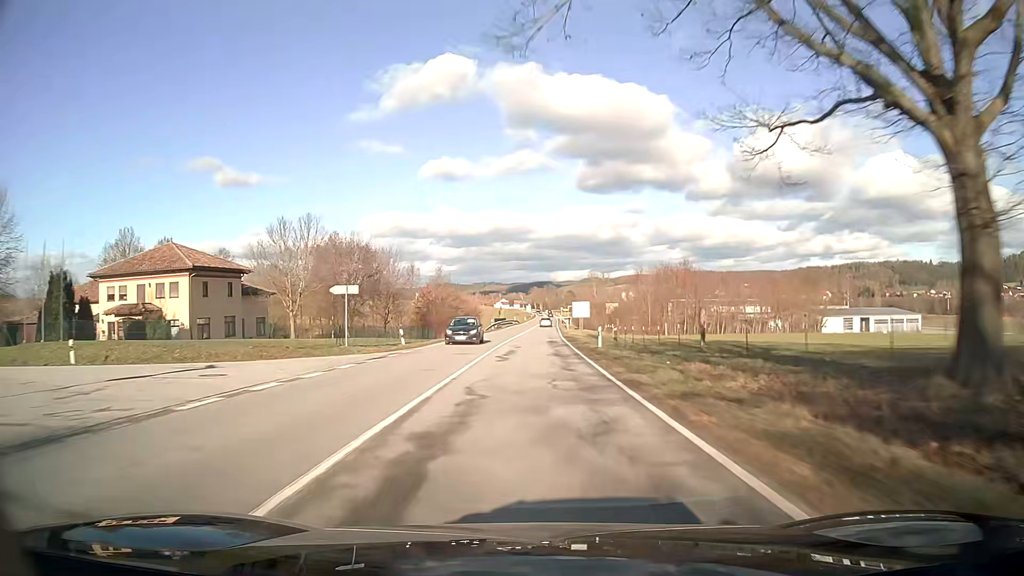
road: secondary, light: Day
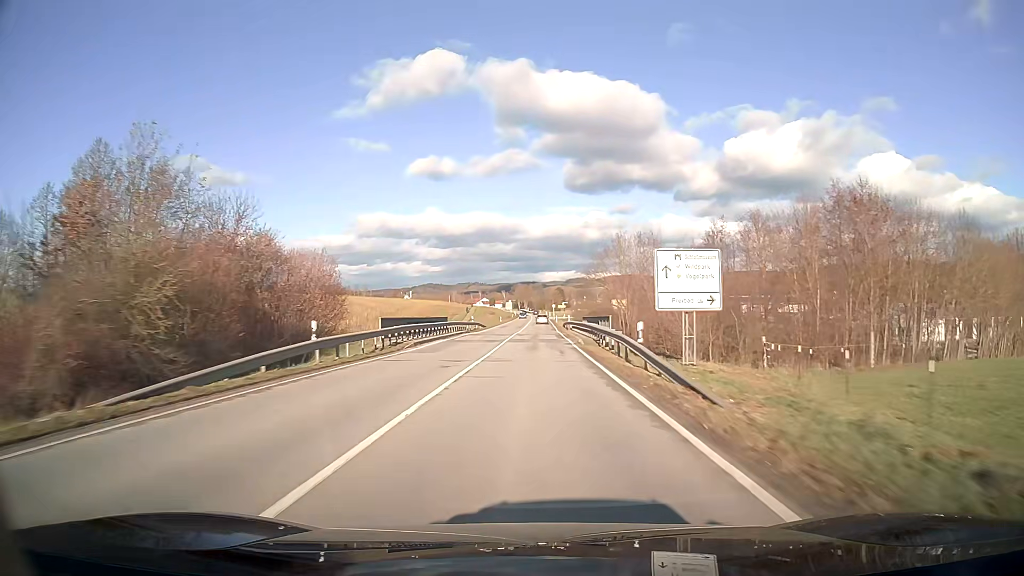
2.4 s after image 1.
(+0.7, +63.5) m; +1°
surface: asphalt
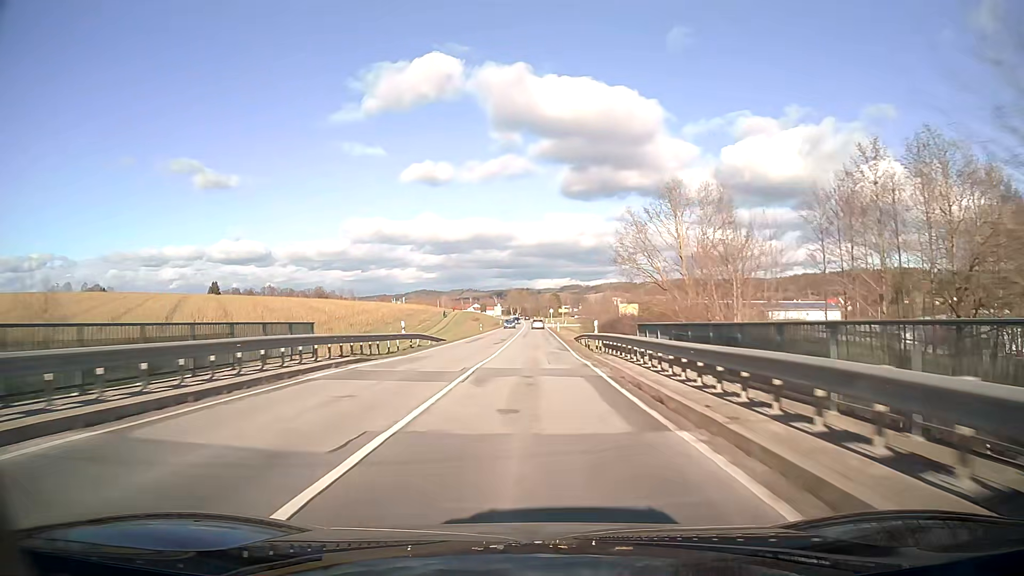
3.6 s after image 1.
(+0.1, +31.7) m; 0°
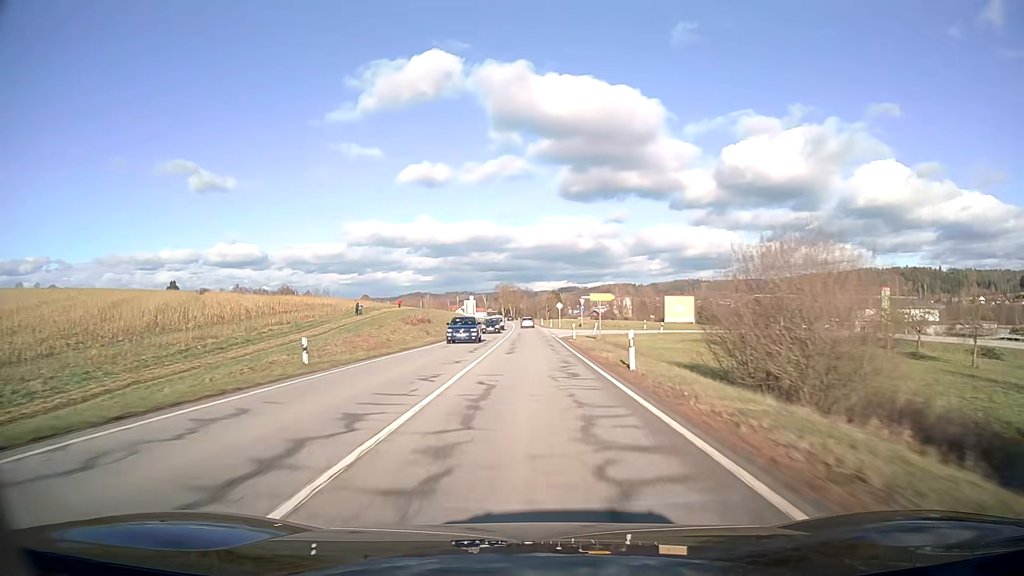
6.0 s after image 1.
(+0.3, +63.2) m; 0°
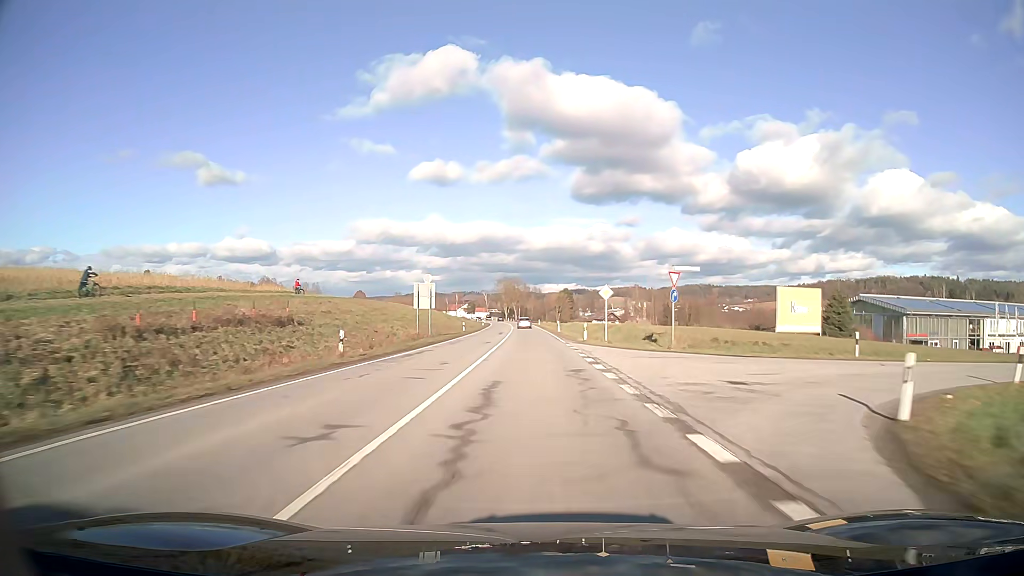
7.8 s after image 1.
(-0.3, +47.3) m; -1°
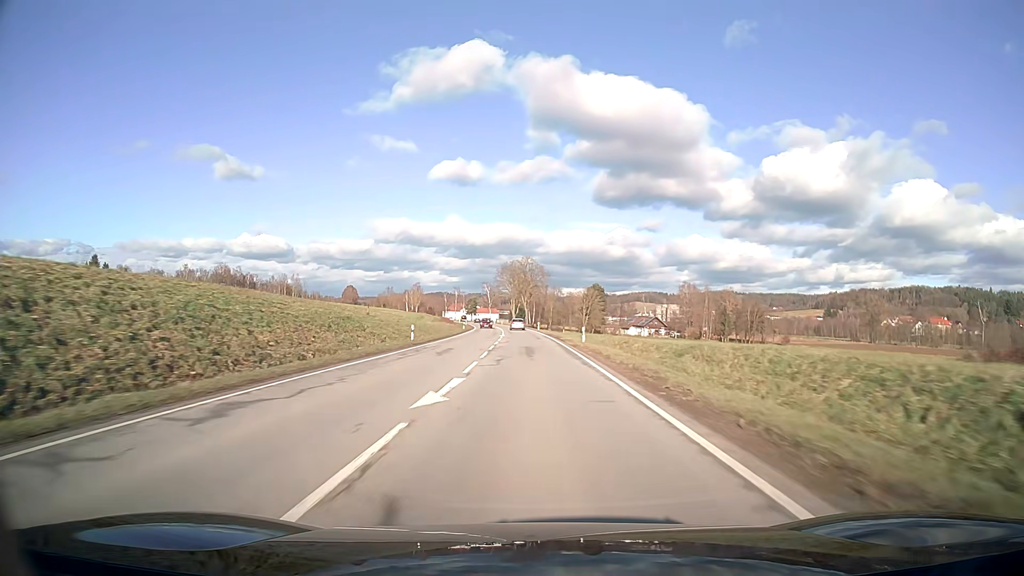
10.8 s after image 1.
(-0.8, +78.9) m; -1°
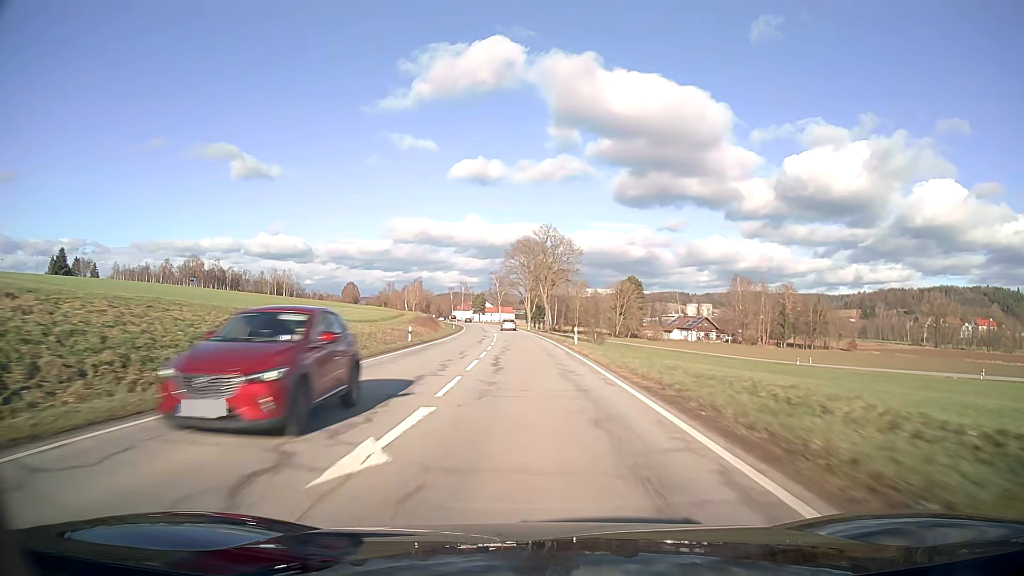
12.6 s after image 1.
(-0.6, +47.3) m; -2°
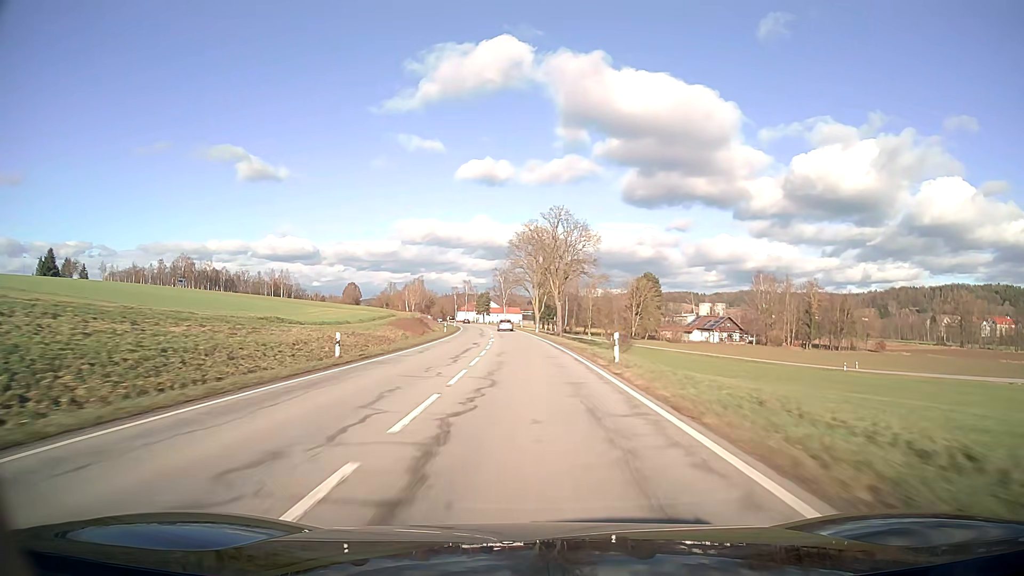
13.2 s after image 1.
(-0.1, +15.8) m; -1°
(0, +10) (0, +20) (0, +30) (-1, +40) (-1, +50) (-2, +60) (-2, +70) (-3, +80) (-4, +90) (-5, +100) m
